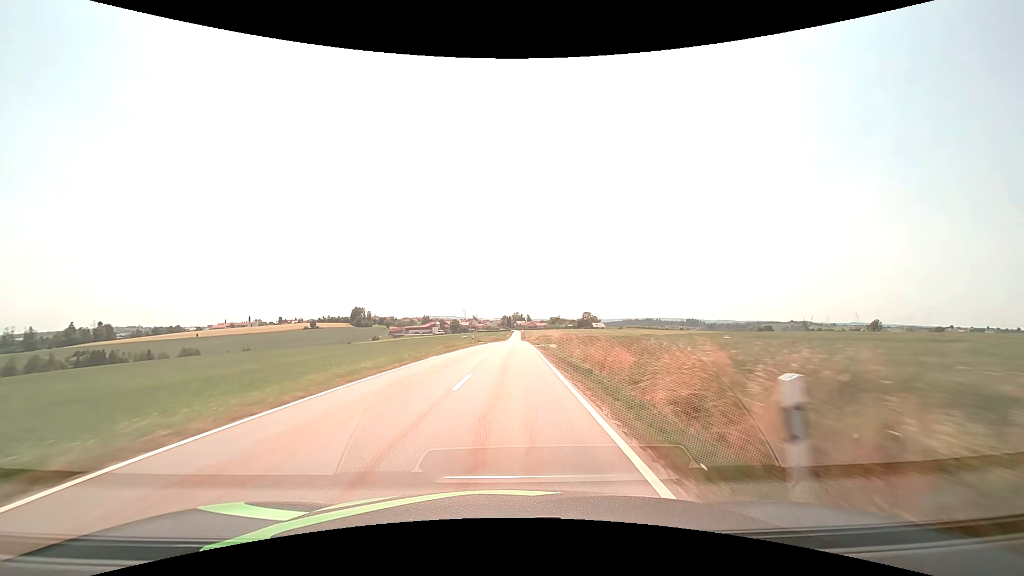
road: tertiary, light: Day
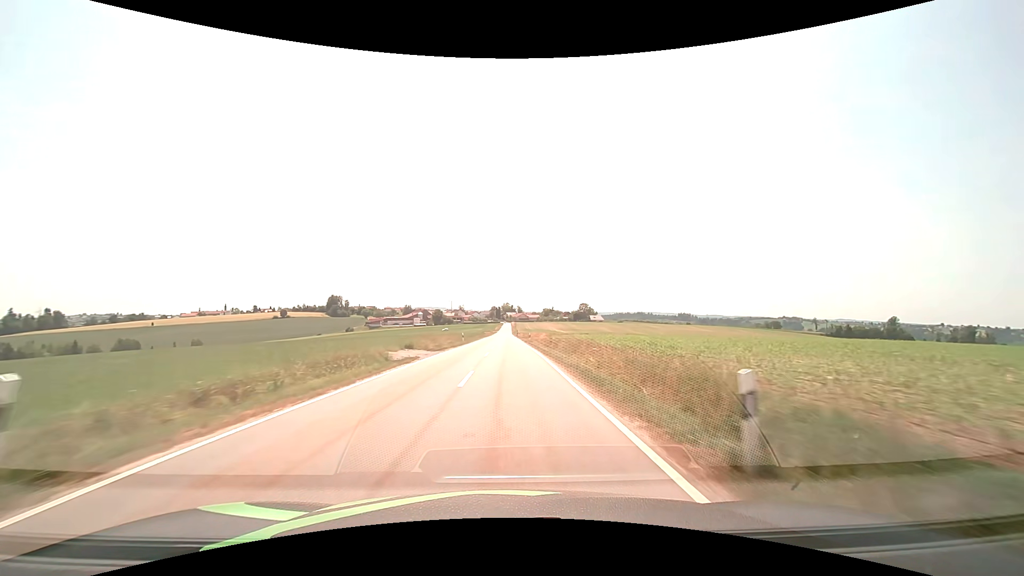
(+0.7, +49.4) m; +1°
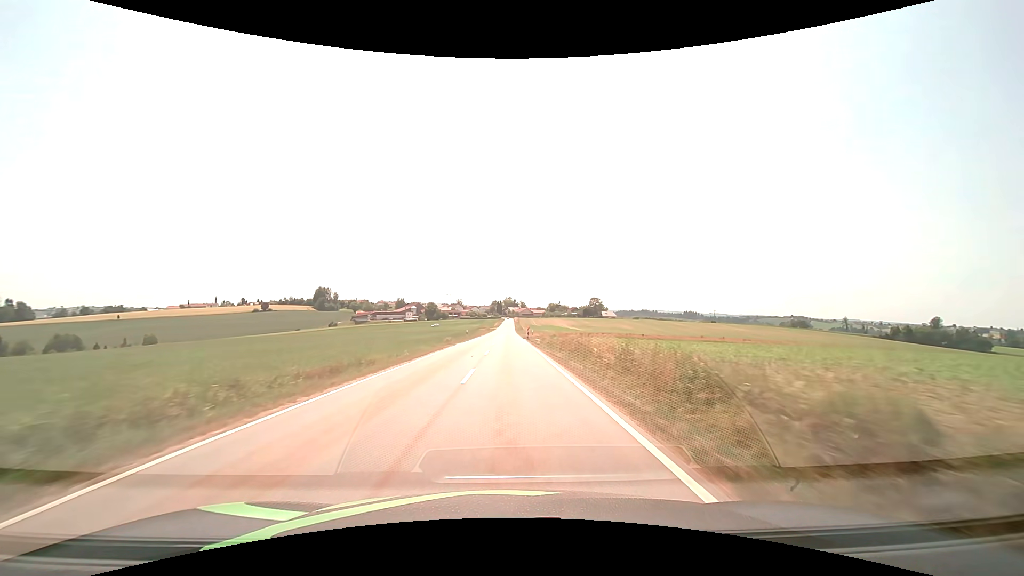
(0.0, +49.8) m; 0°
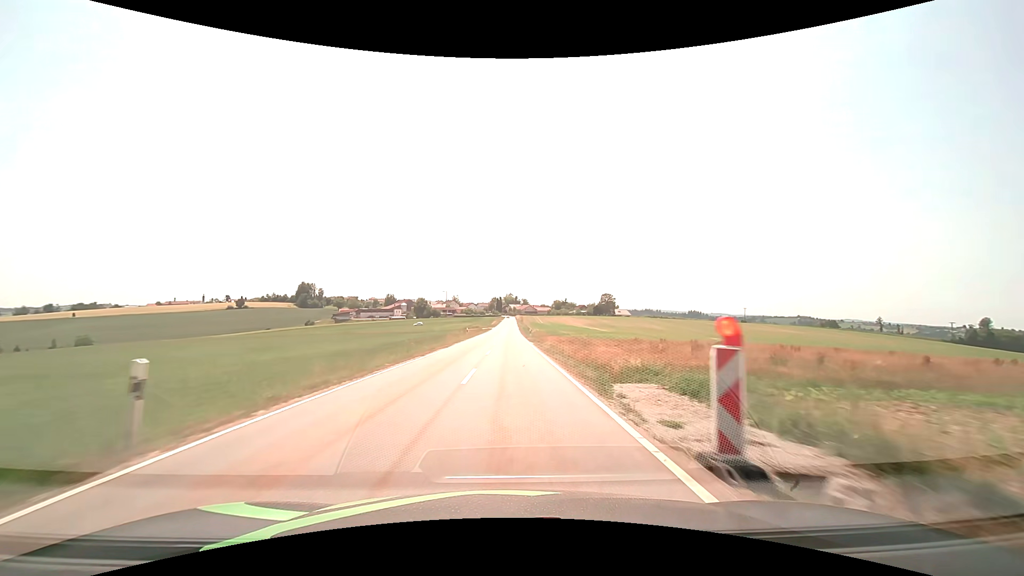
(0.0, +49.7) m; 0°
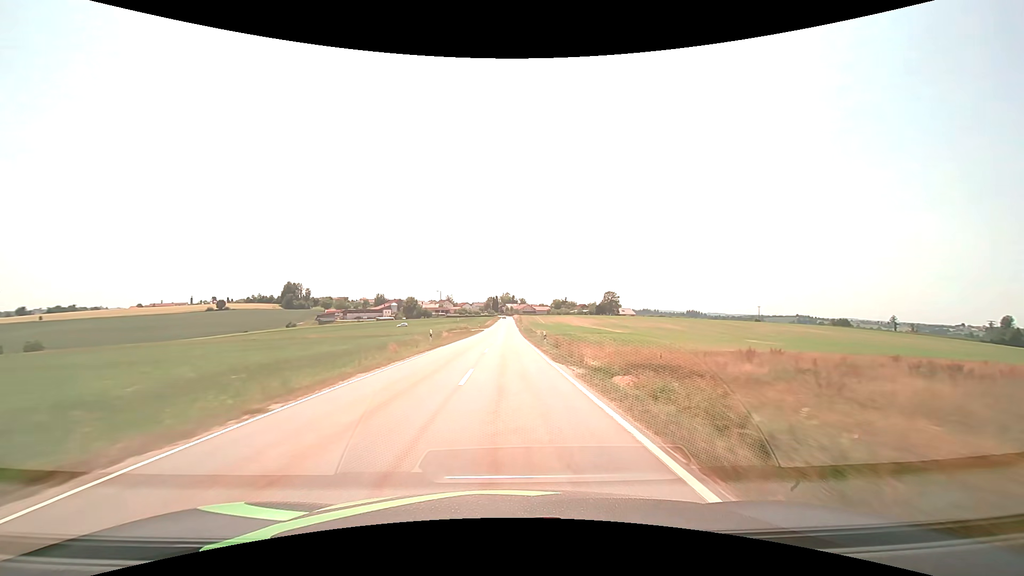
(0.0, +24.7) m; 0°
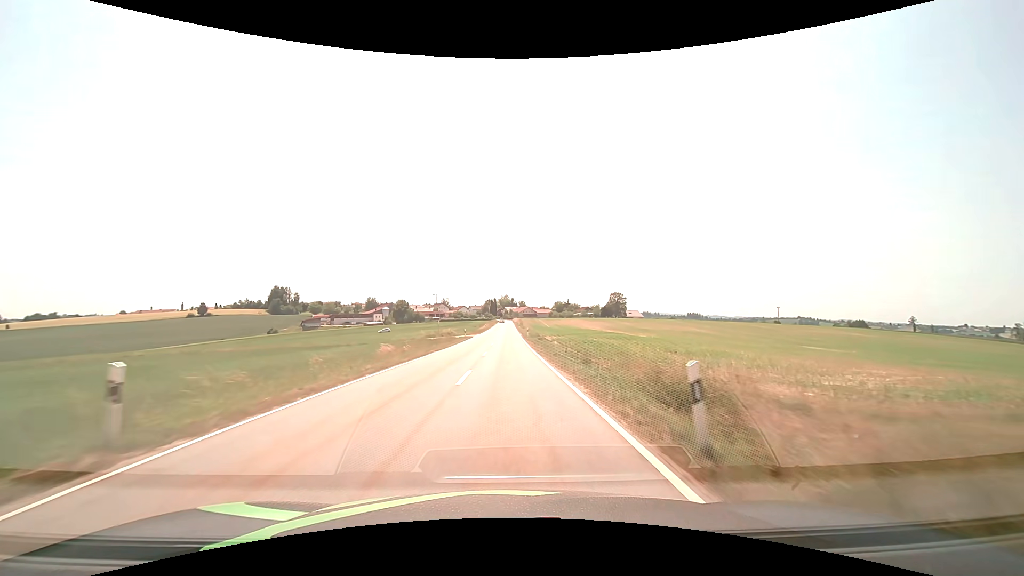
(+0.1, +24.6) m; 0°
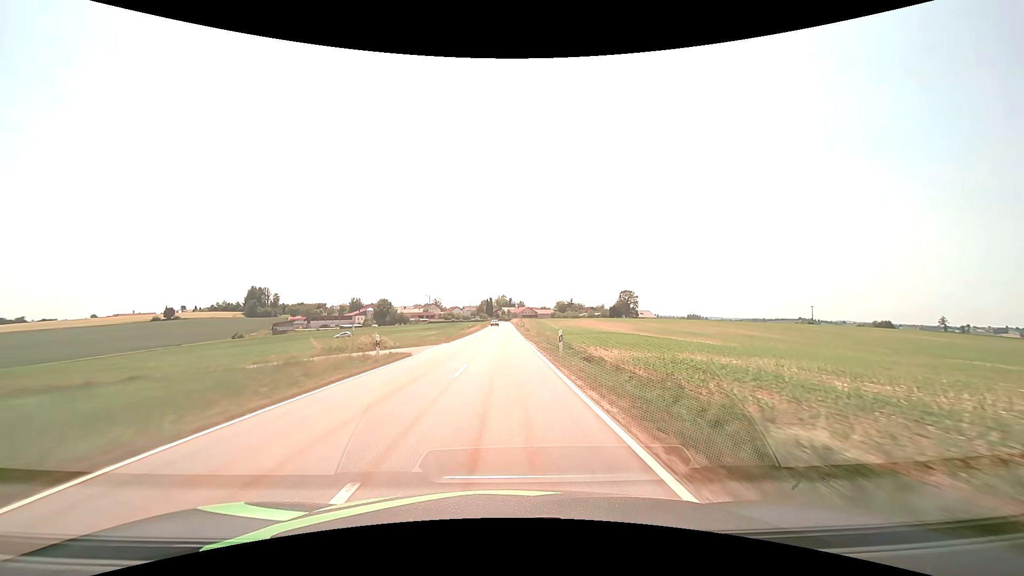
(+0.1, +36.5) m; 0°
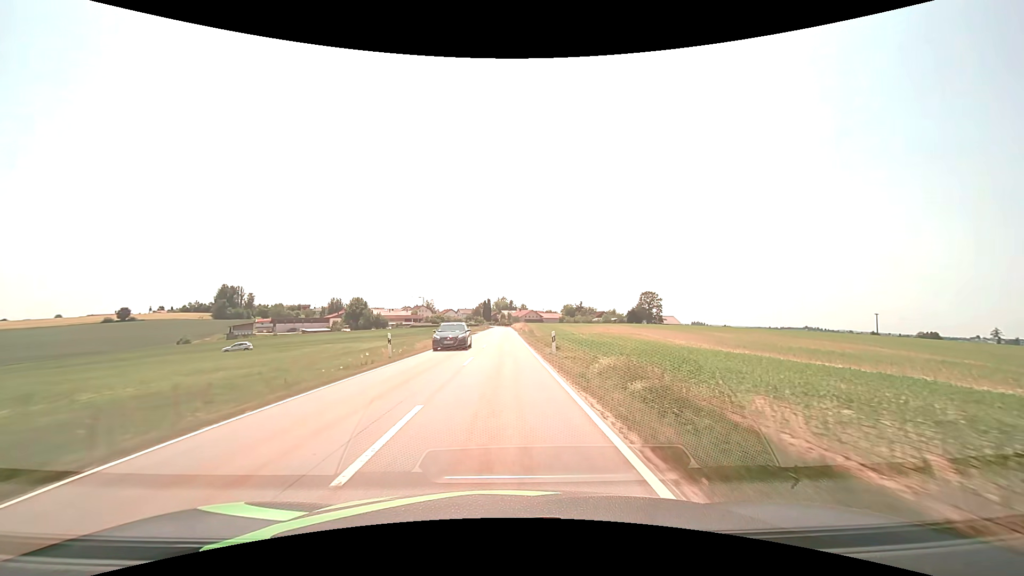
(+0.1, +45.4) m; 0°
(0, +10) (0, +20) (0, +30) (0, +40) (0, +50) (0, +60) (0, +70) (0, +80) (0, +90) (0, +100) m
